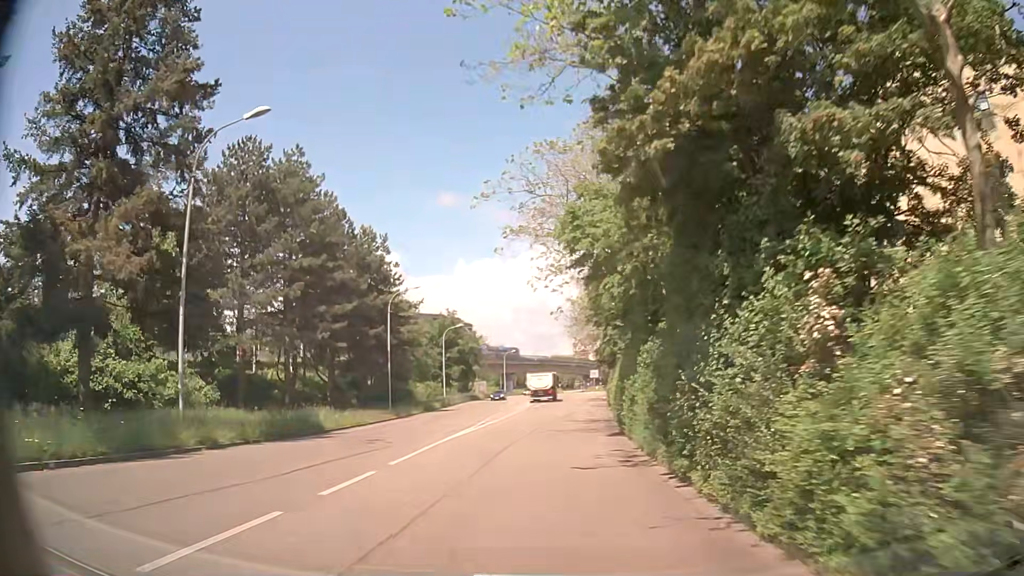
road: tertiary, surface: asphalt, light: Day
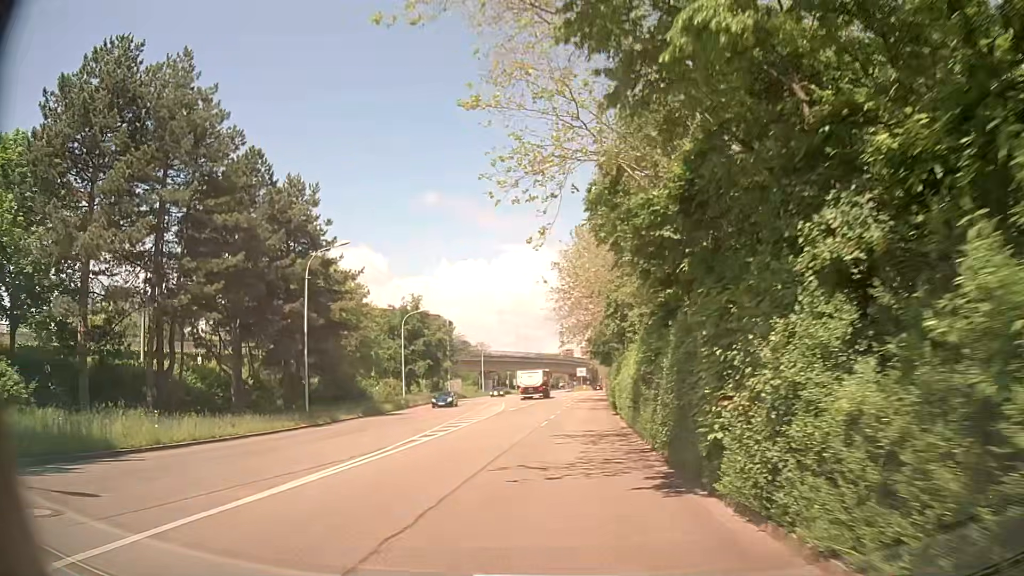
(+0.3, +14.1) m; +3°
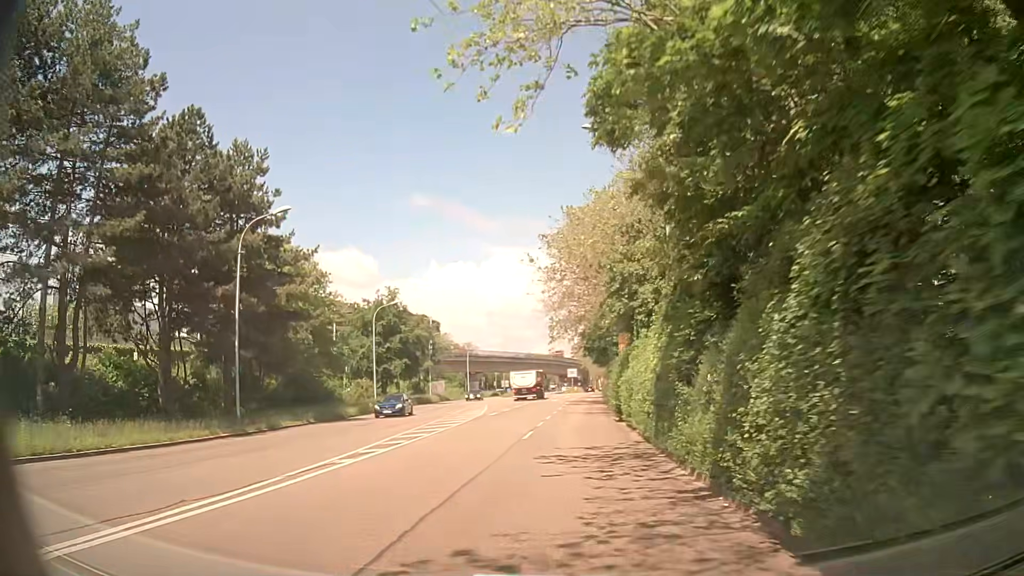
(0.0, +7.1) m; 0°
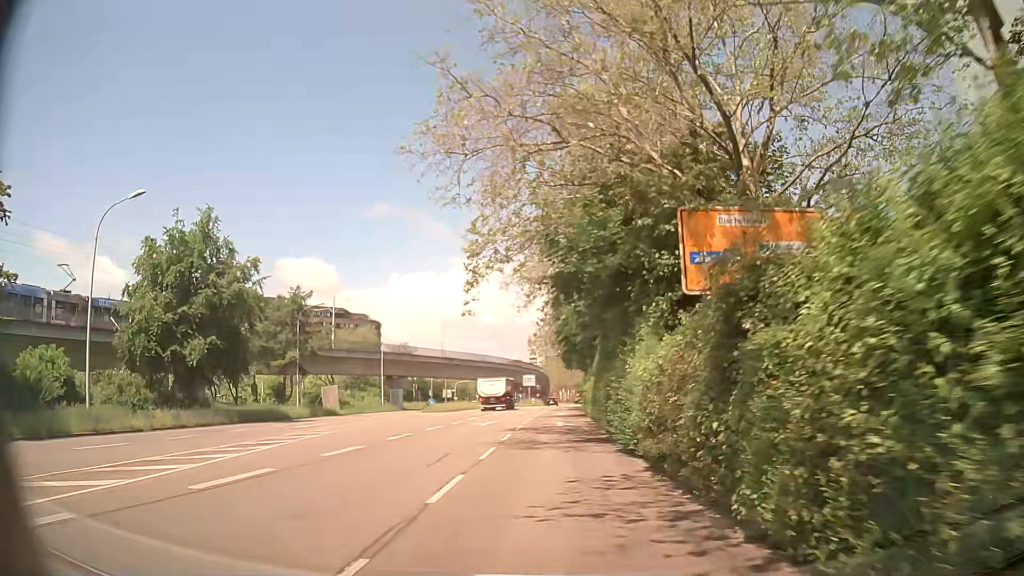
(+1.5, +34.9) m; +4°
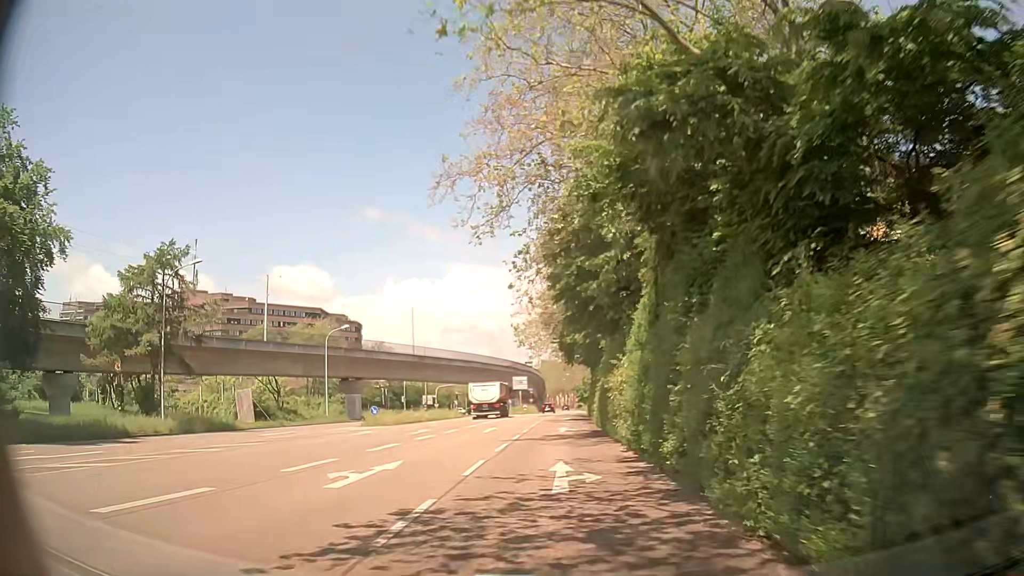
(-0.2, +20.2) m; -1°
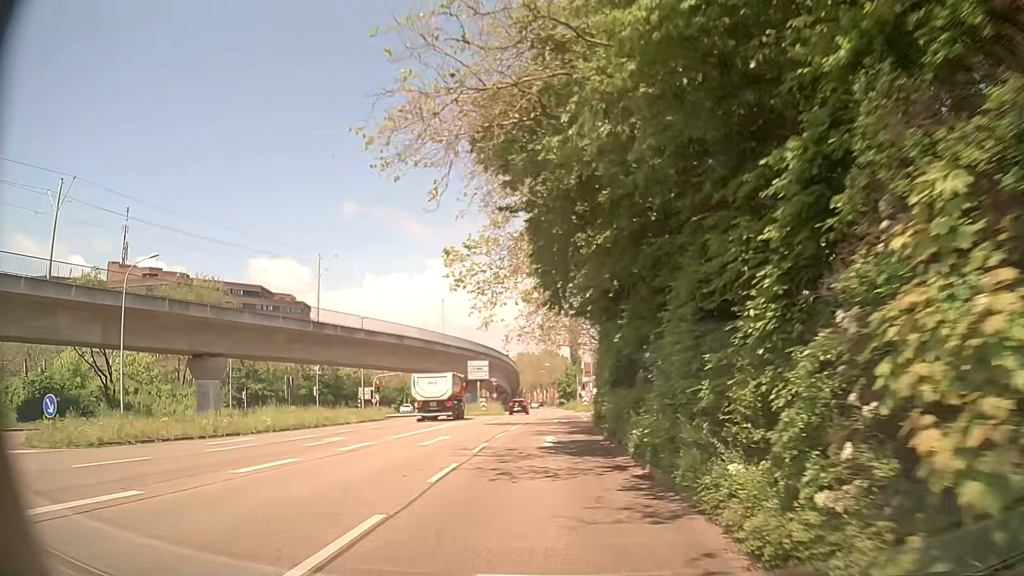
(+0.6, +31.4) m; +2°
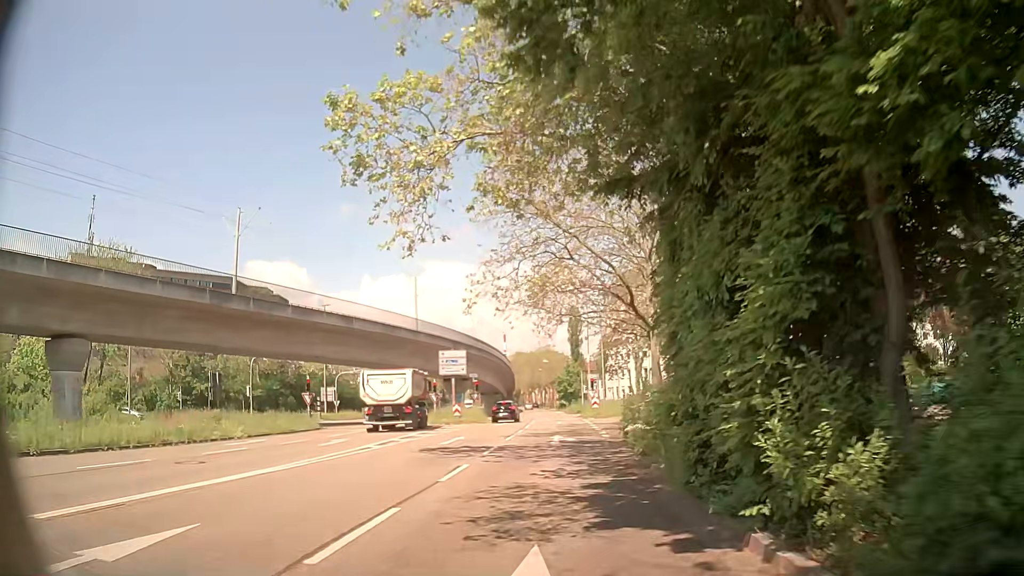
(-0.1, +17.1) m; 0°
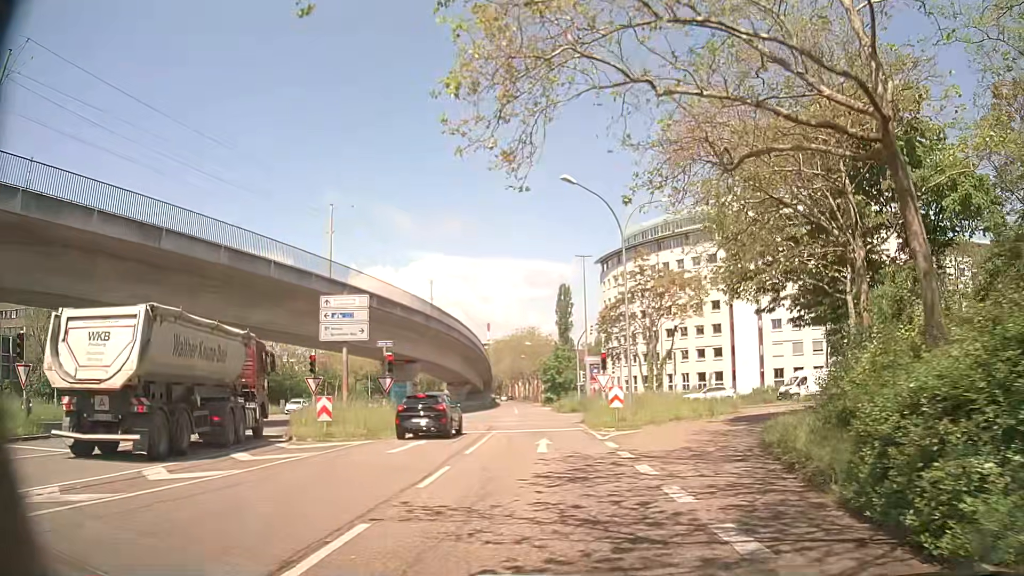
(+0.2, +25.0) m; +1°
